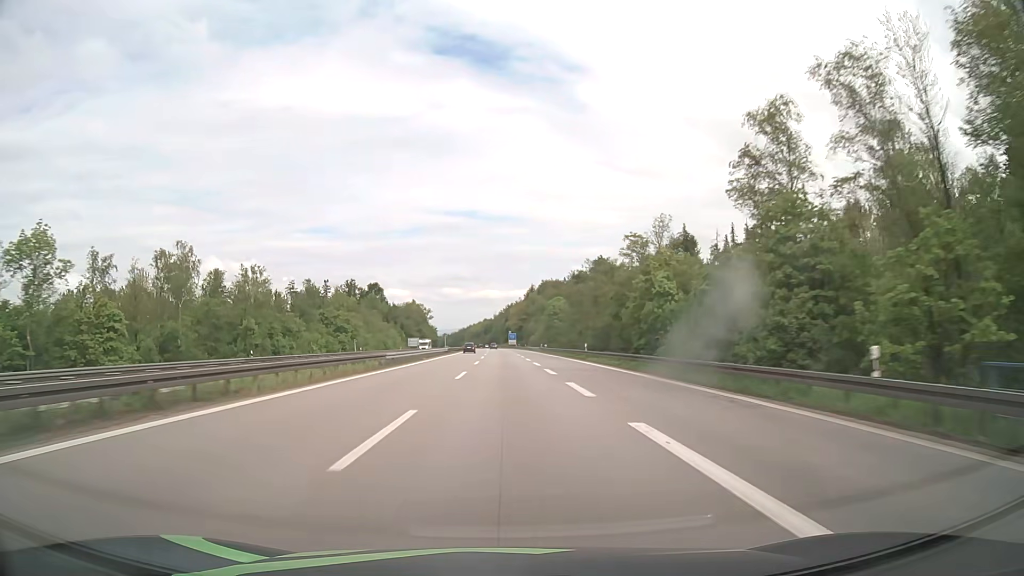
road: motorway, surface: asphalt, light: Day
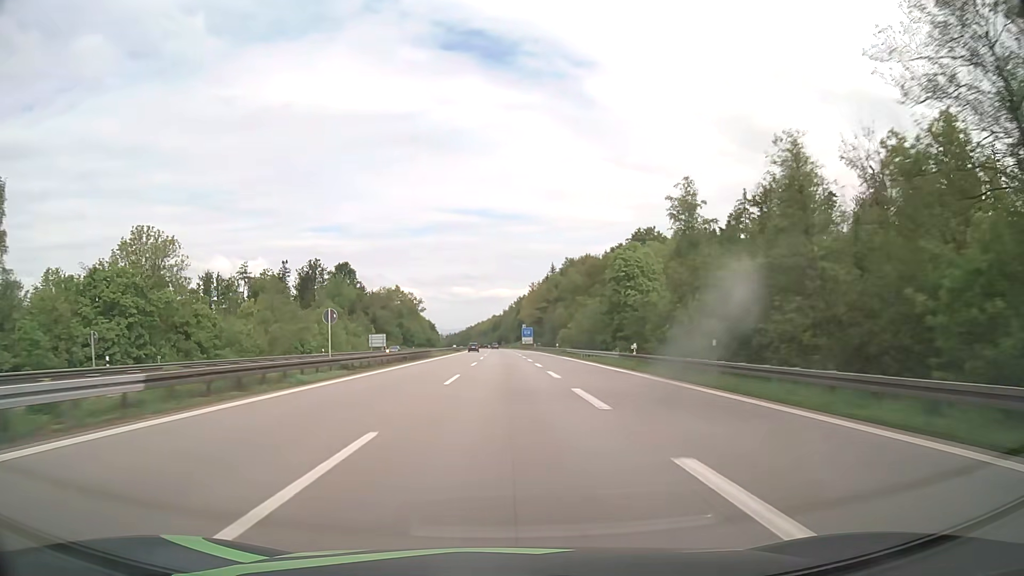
(-0.5, +75.3) m; -1°
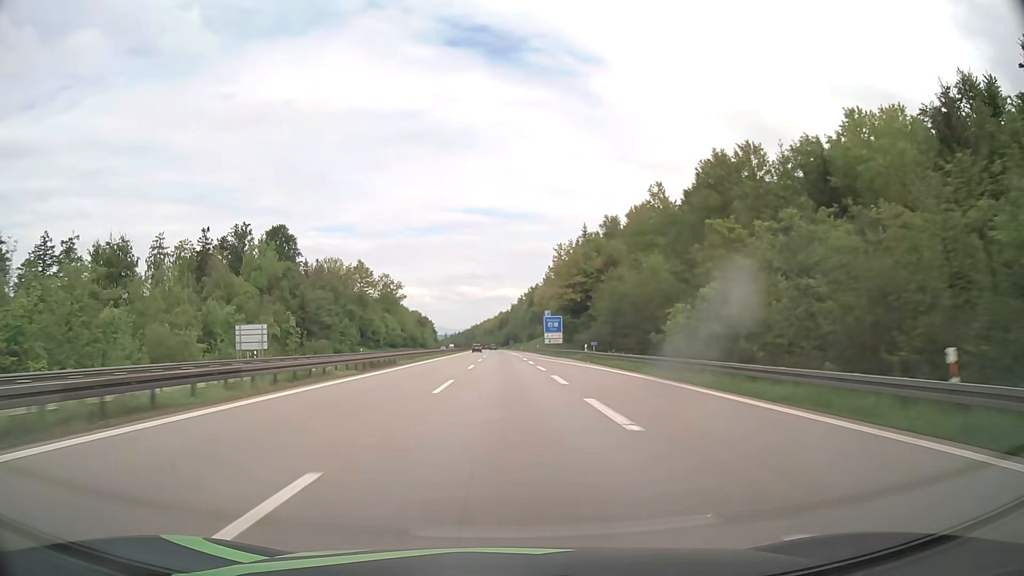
(-0.4, +75.2) m; -1°
(0, +10) (0, +20) (0, +30) (0, +40) (0, +50) (0, +60) (-1, +70) (-1, +80) (-1, +90) (-1, +100) m
